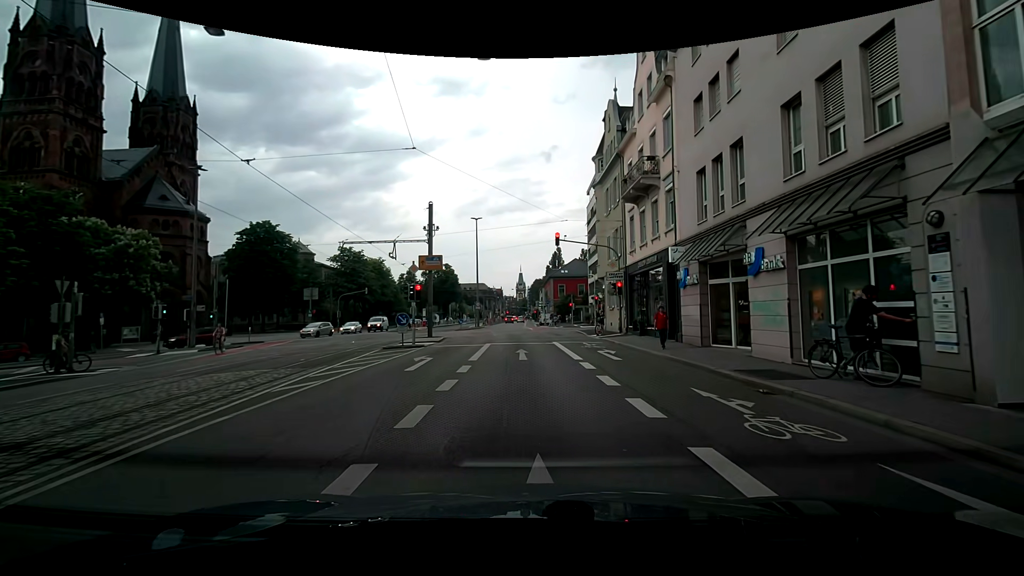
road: secondary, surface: asphalt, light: Day
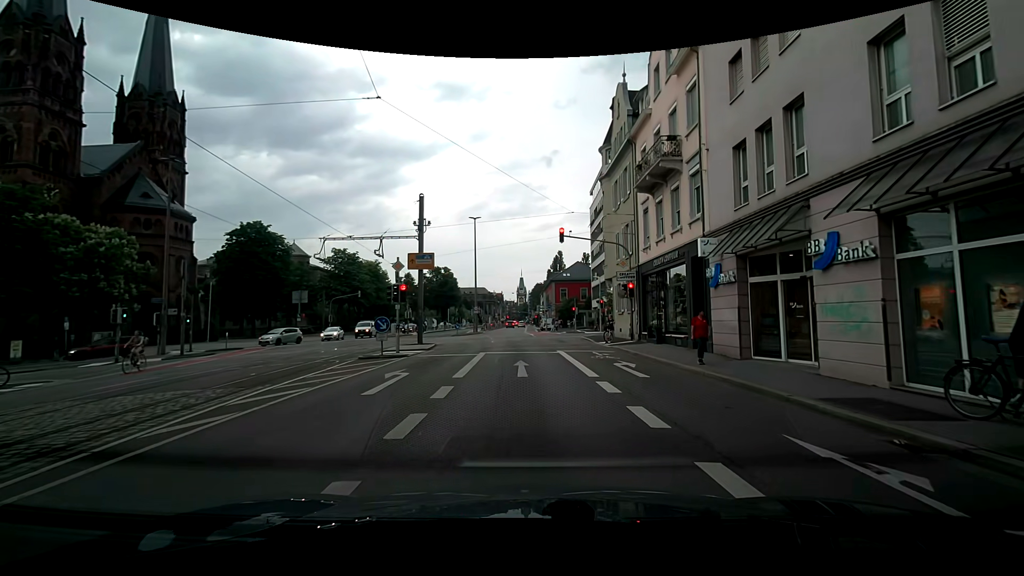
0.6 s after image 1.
(0.0, +3.3) m; +1°
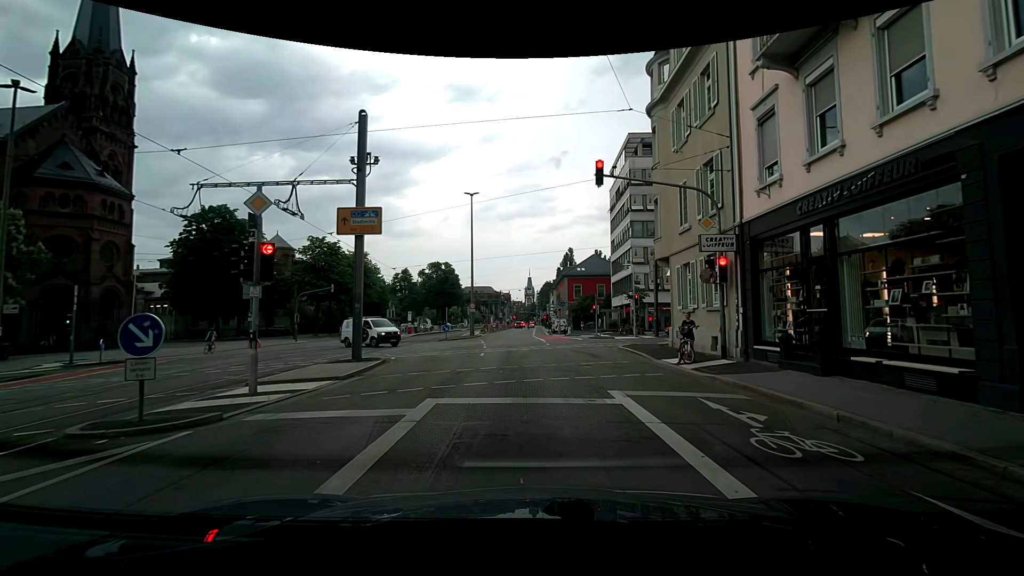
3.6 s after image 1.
(+0.2, +12.2) m; +1°
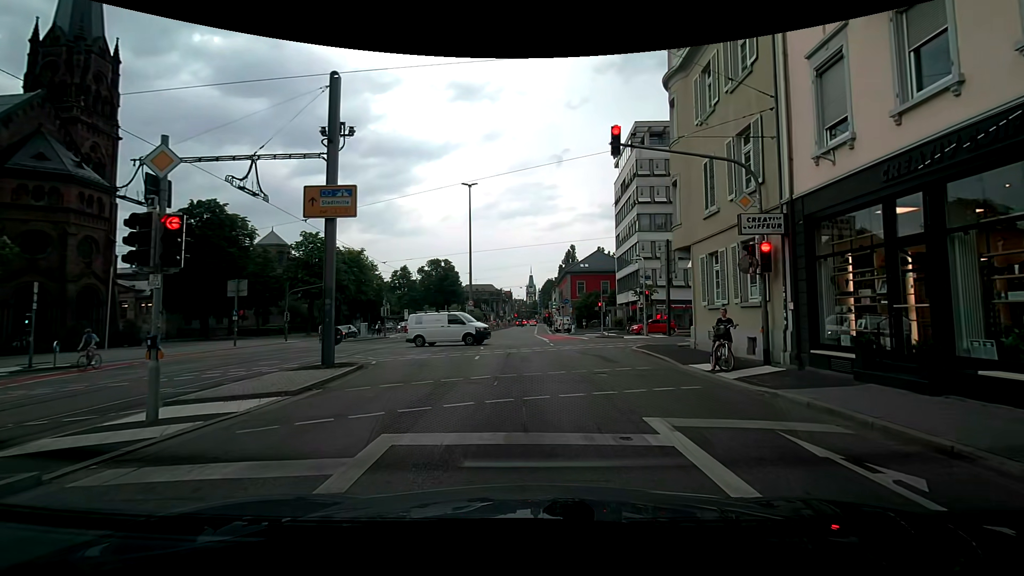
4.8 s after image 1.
(0.0, +2.7) m; 0°
